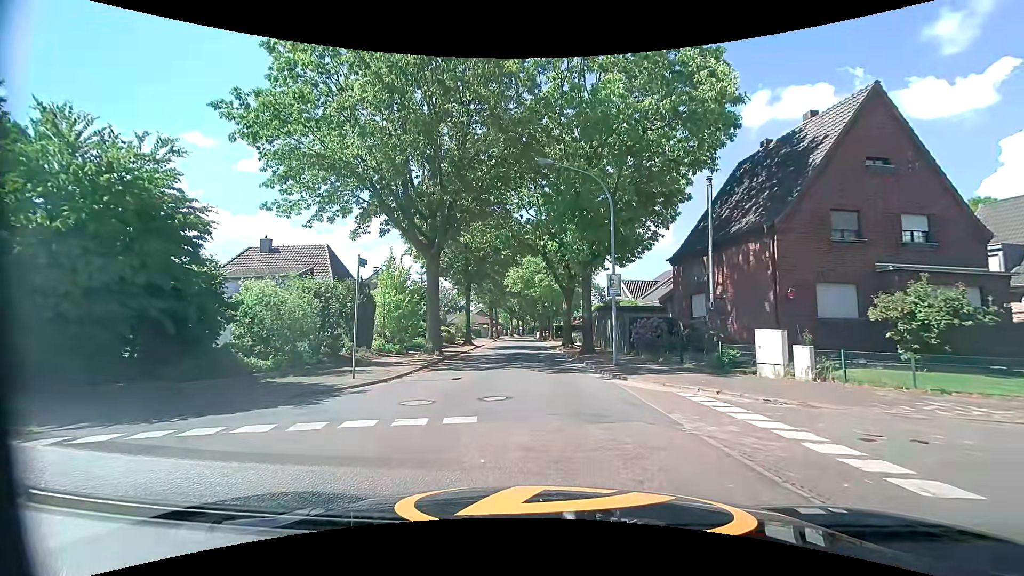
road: tertiary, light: Day
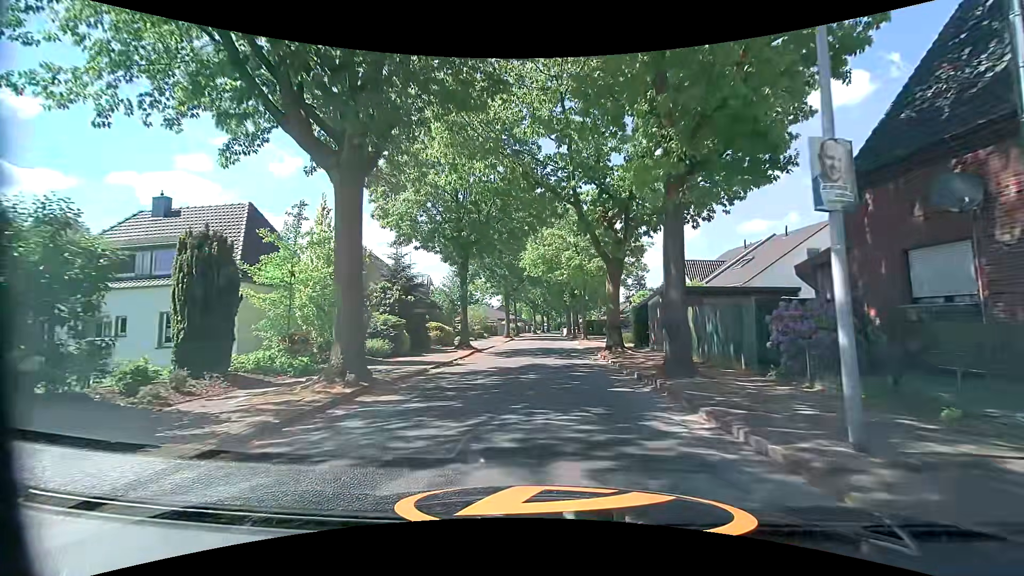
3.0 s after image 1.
(+0.3, +13.5) m; -1°
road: residential
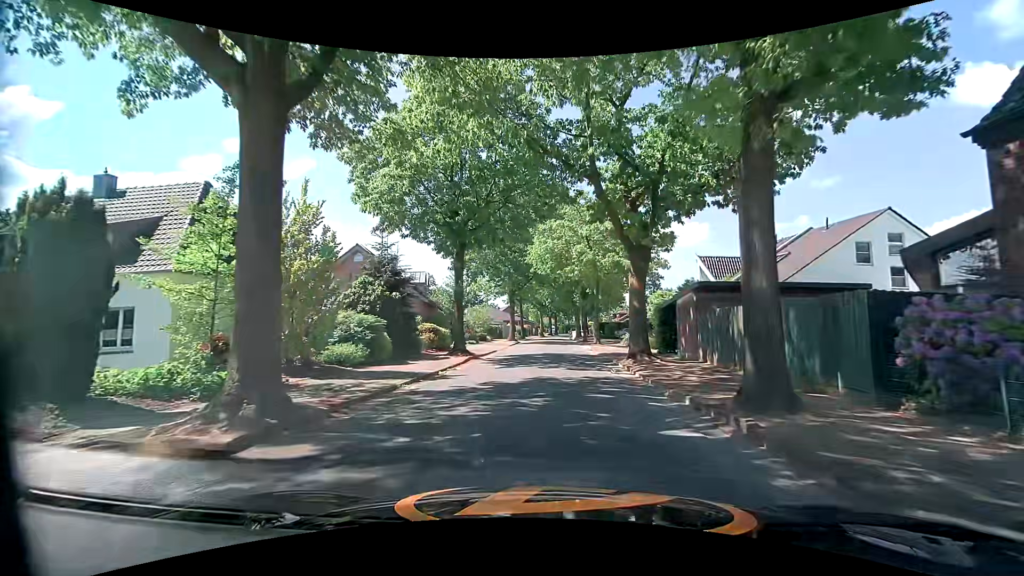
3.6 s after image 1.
(0.0, +4.2) m; -1°
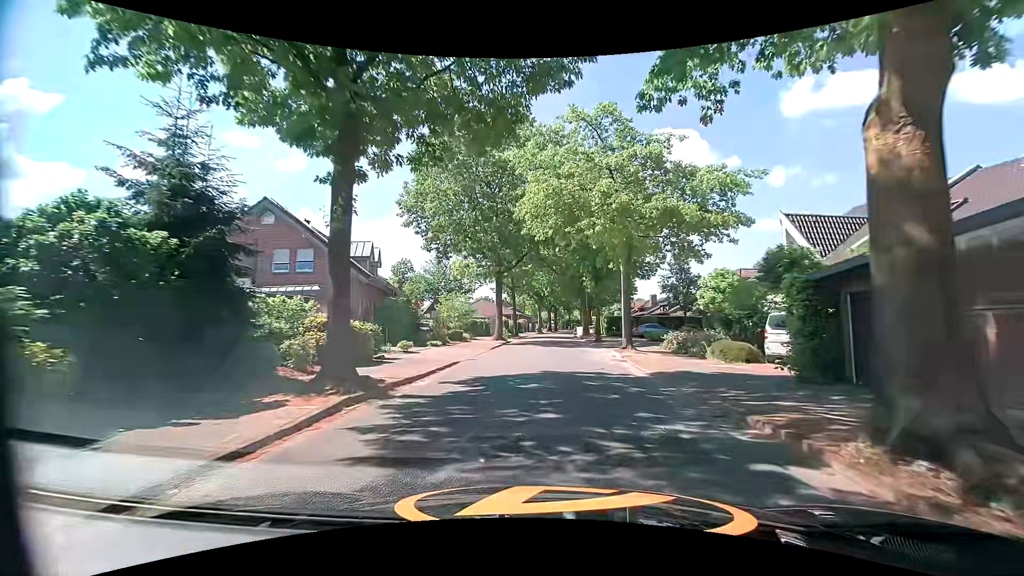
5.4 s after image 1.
(0.0, +14.0) m; +1°
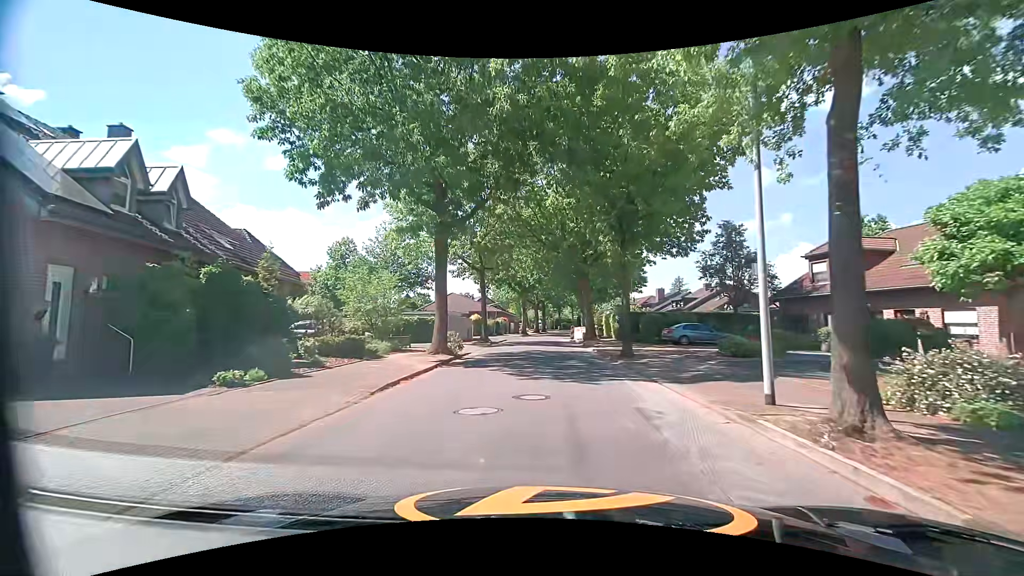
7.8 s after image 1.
(+0.2, +17.4) m; +1°
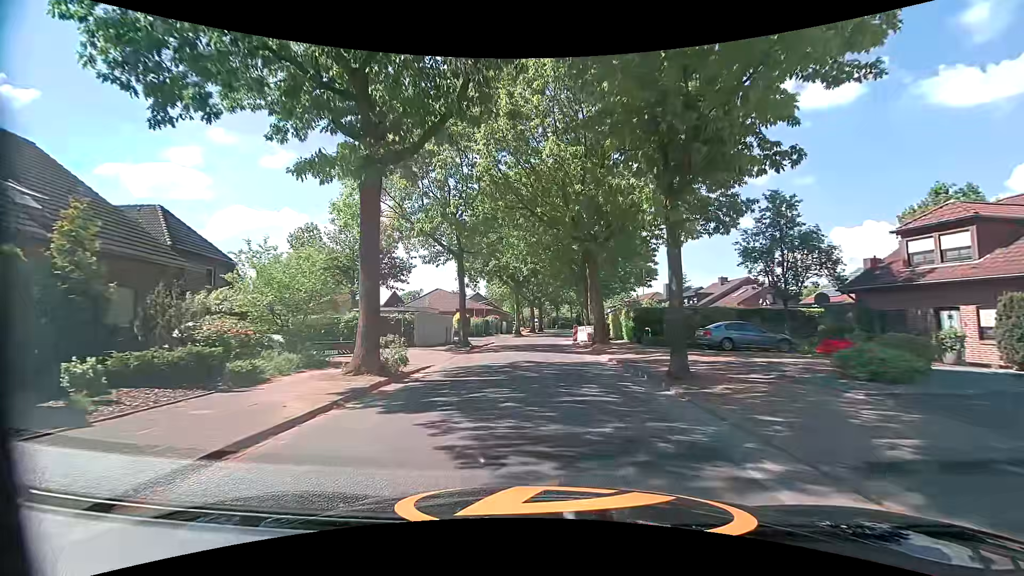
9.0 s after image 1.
(0.0, +8.0) m; 0°
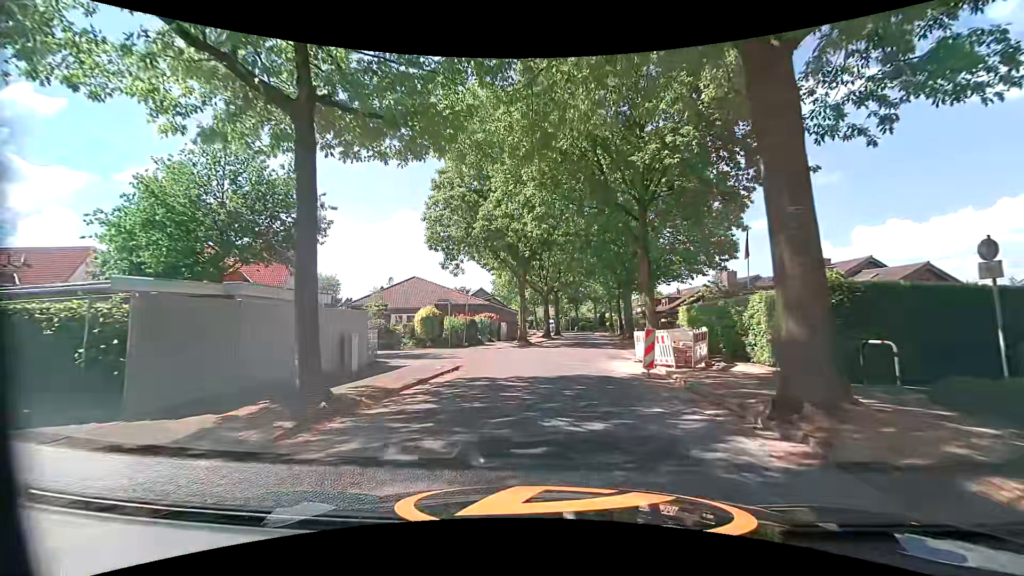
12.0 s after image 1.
(-0.2, +19.7) m; -2°
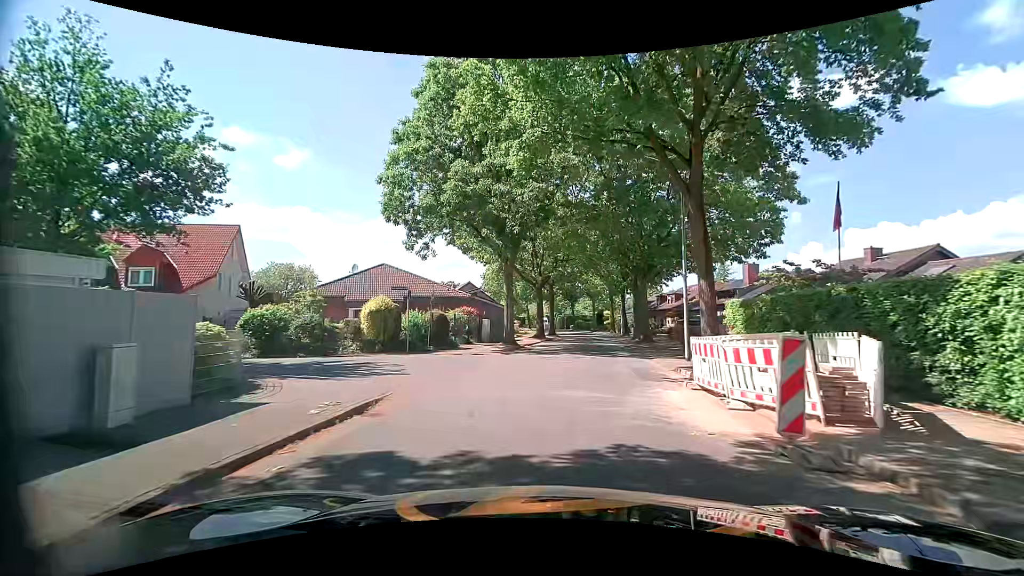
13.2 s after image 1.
(0.0, +7.9) m; +1°
(0, +10) (+2, +20) (+3, +30) (+4, +40) (+5, +50) (+5, +60) (+5, +70) (+4, +80) (+3, +90) (0, +99) m
